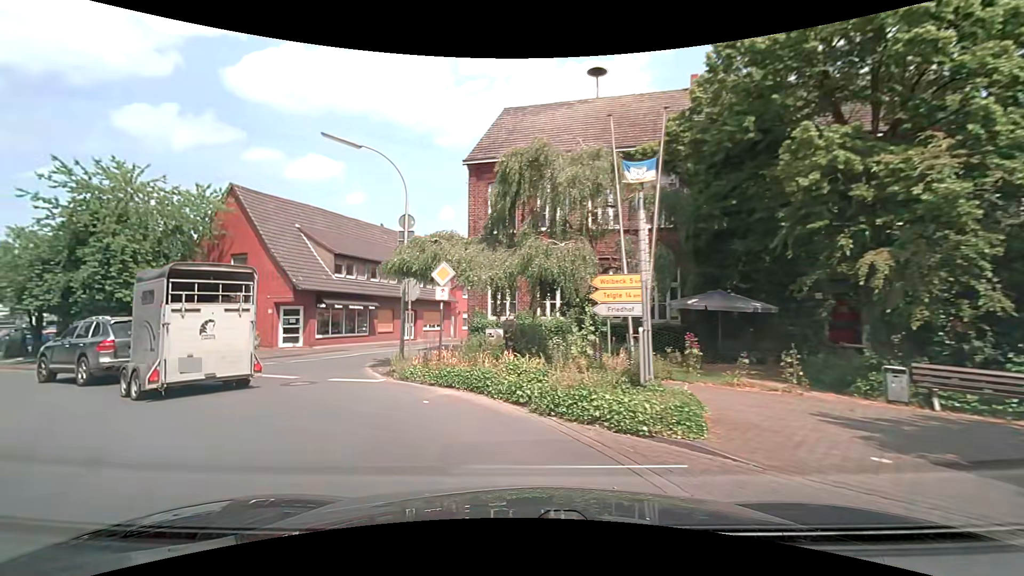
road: secondary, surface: asphalt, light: Day
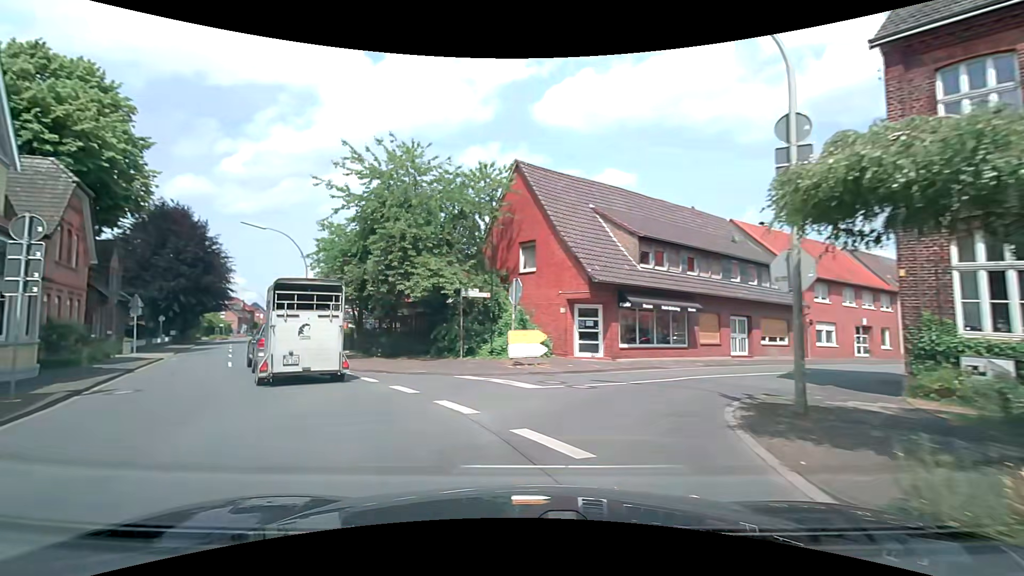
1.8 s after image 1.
(-2.5, +8.4) m; -34°
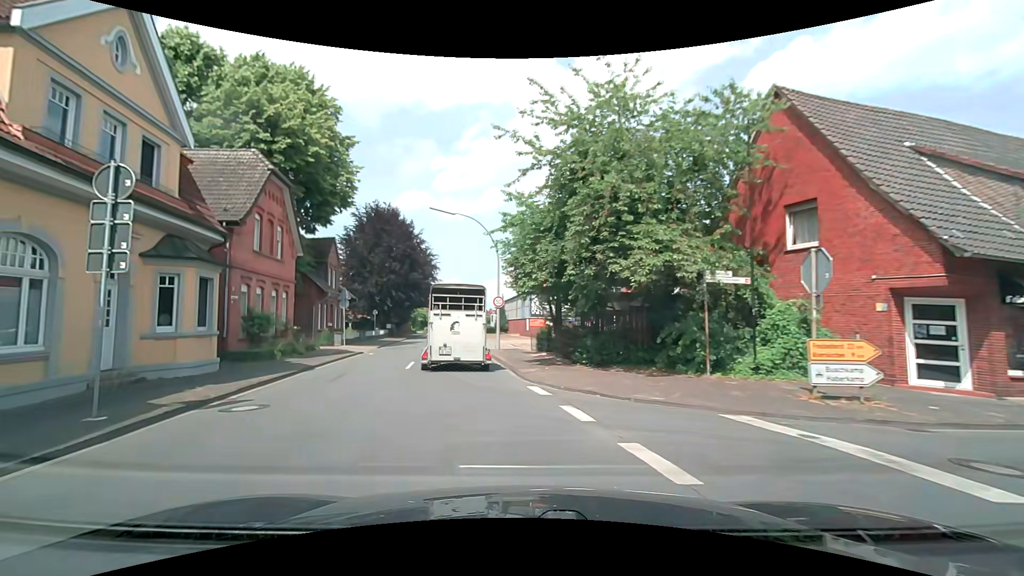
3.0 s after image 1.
(-1.2, +6.1) m; -22°
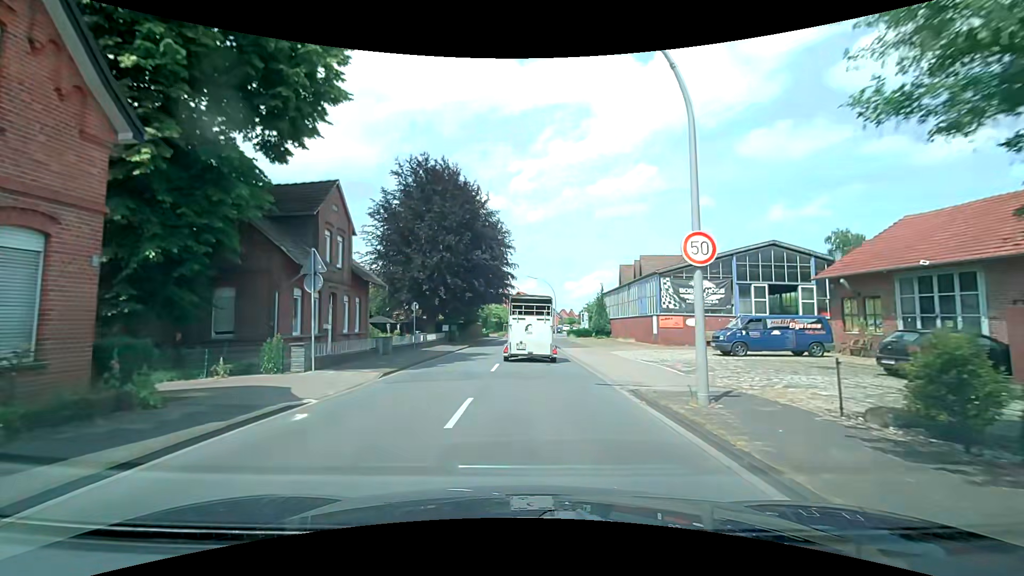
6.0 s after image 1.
(-2.6, +18.9) m; -7°
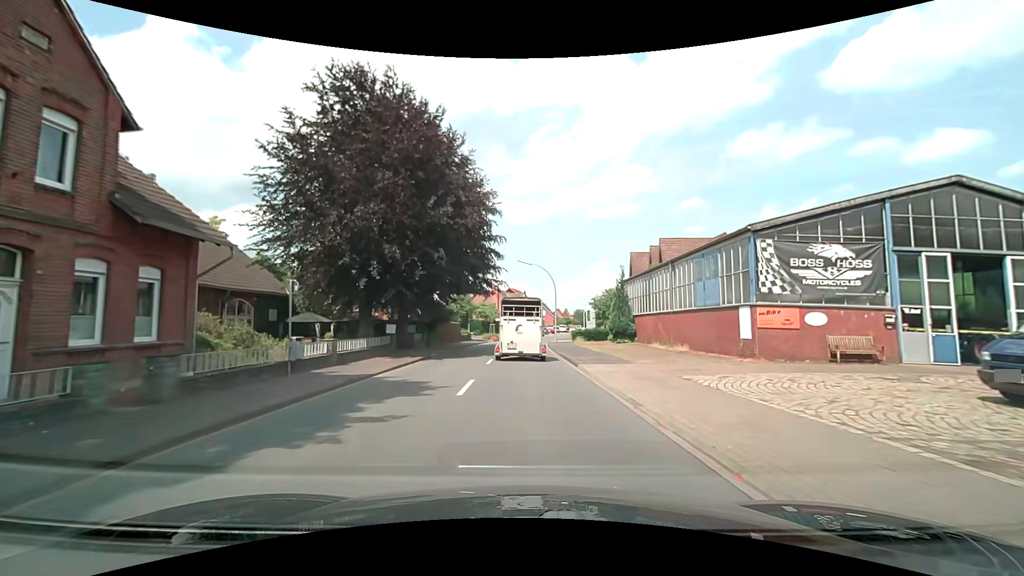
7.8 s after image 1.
(0.0, +15.1) m; +1°
(0, +10) (0, +20) (-1, +30) (-1, +40) (0, +50) (+1, +60) (+2, +70) (+4, +80) (+5, +90) (+7, +99) m
